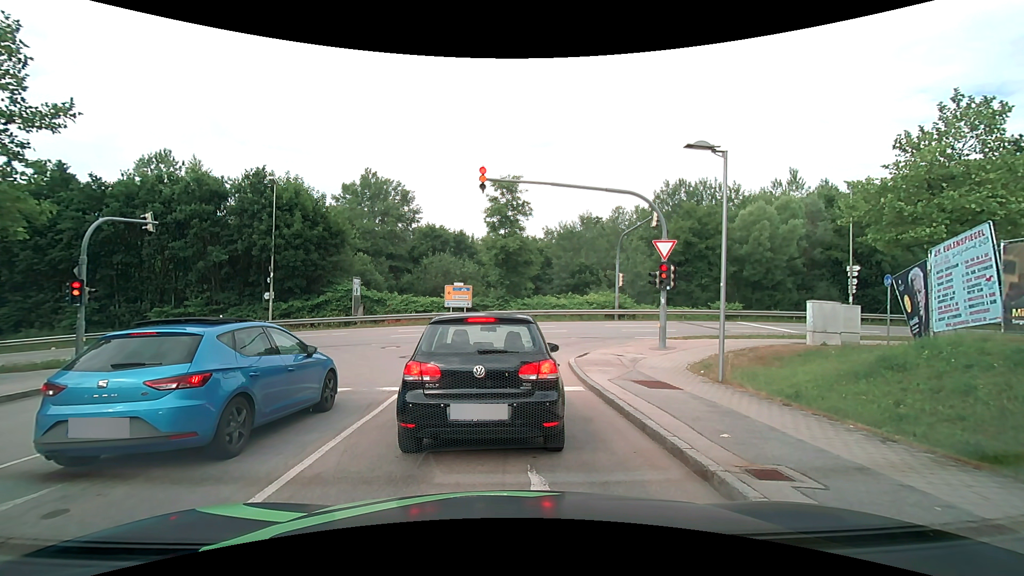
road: residential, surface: asphalt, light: Day
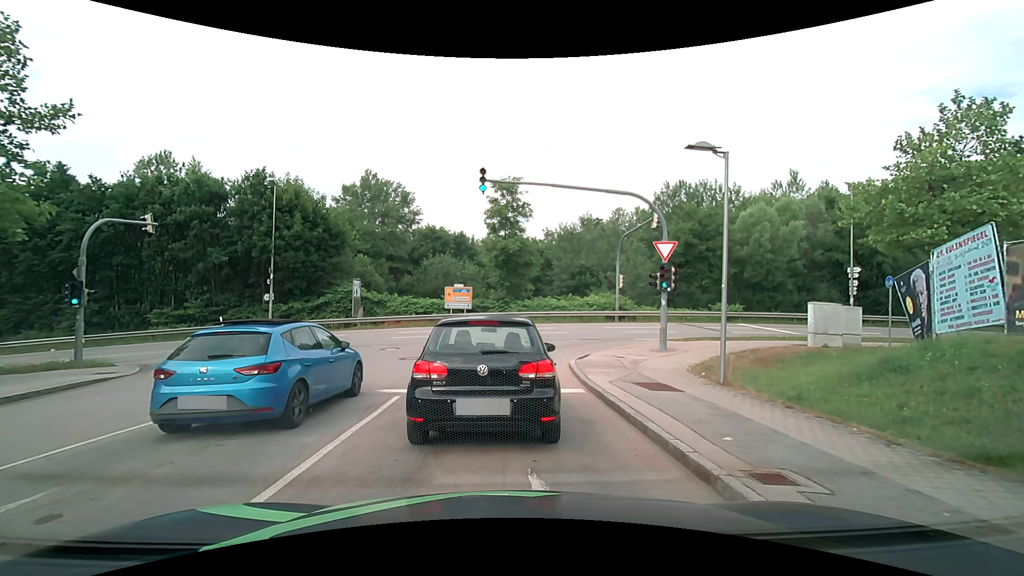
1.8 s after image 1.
(0.0, 0.0) m; 0°
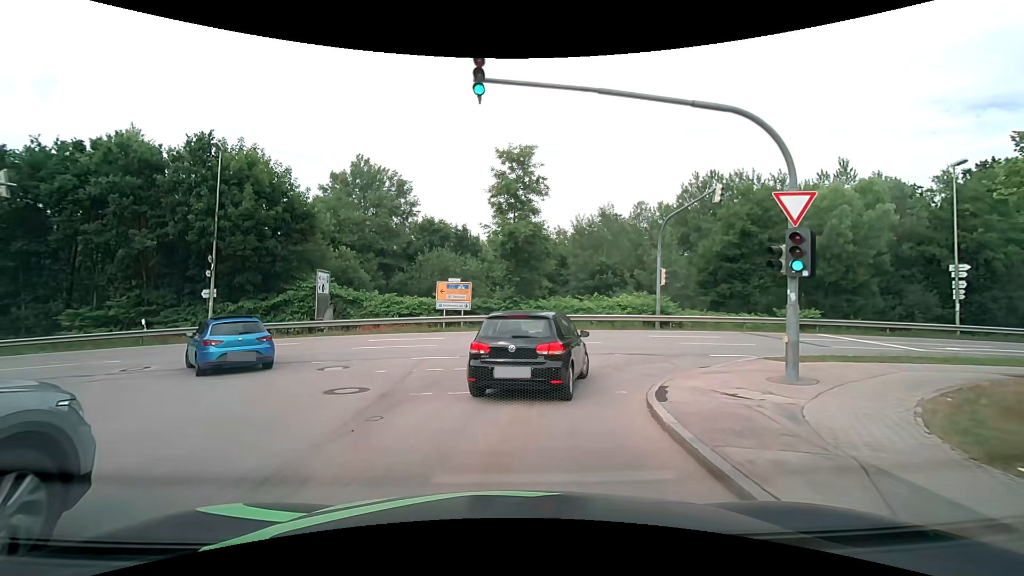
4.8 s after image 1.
(0.0, +8.1) m; -1°
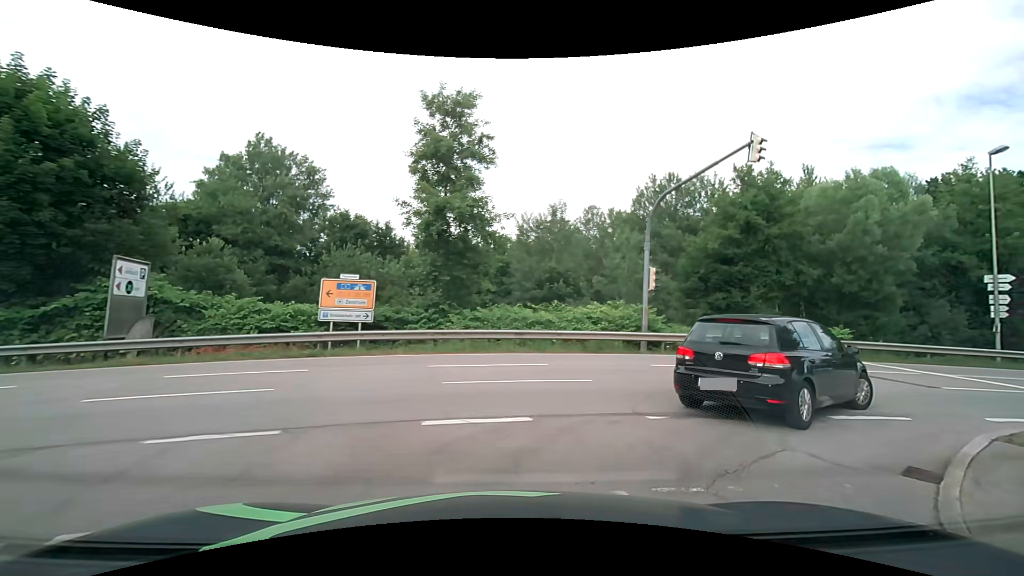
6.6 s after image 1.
(+0.2, +8.6) m; +6°
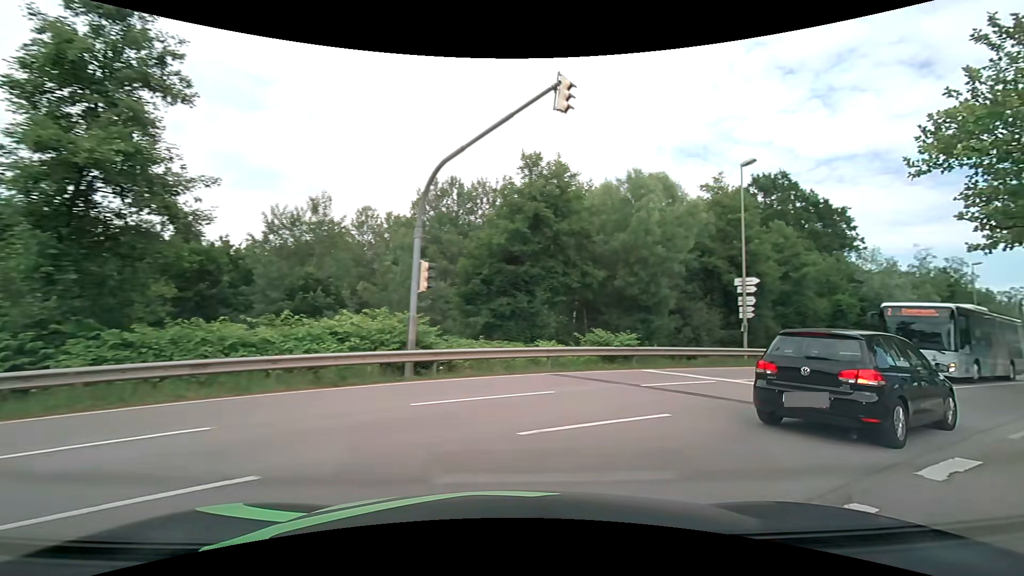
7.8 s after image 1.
(+1.1, +5.5) m; +24°
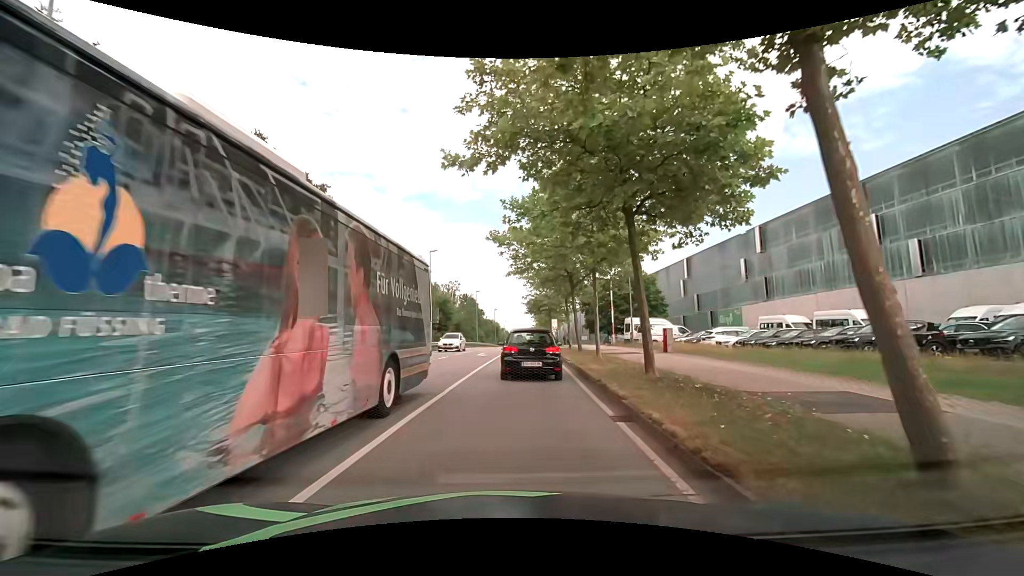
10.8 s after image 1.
(+8.2, +11.4) m; +54°
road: secondary
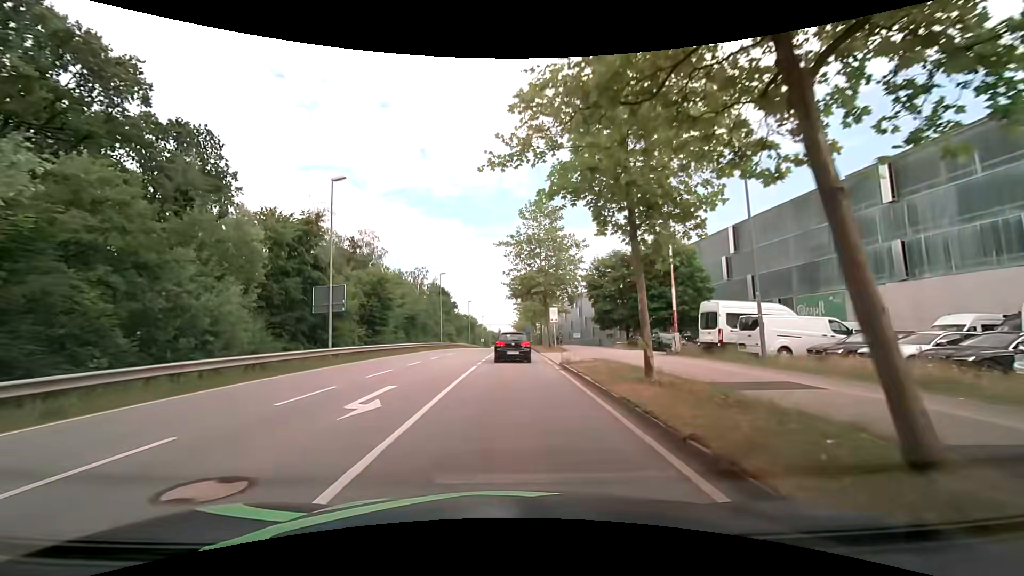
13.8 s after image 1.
(+0.8, +23.5) m; +4°
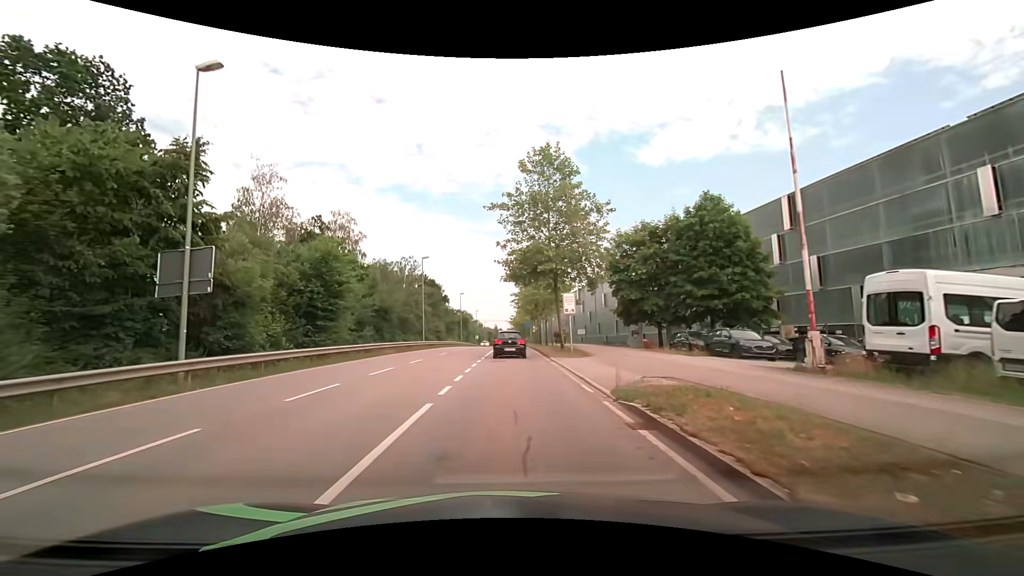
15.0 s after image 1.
(-0.2, +11.7) m; -1°
(0, +10) (0, +20) (0, +30) (0, +40) (0, +50) (0, +60) (0, +70) (0, +80) (+1, +90) (+1, +100) m
